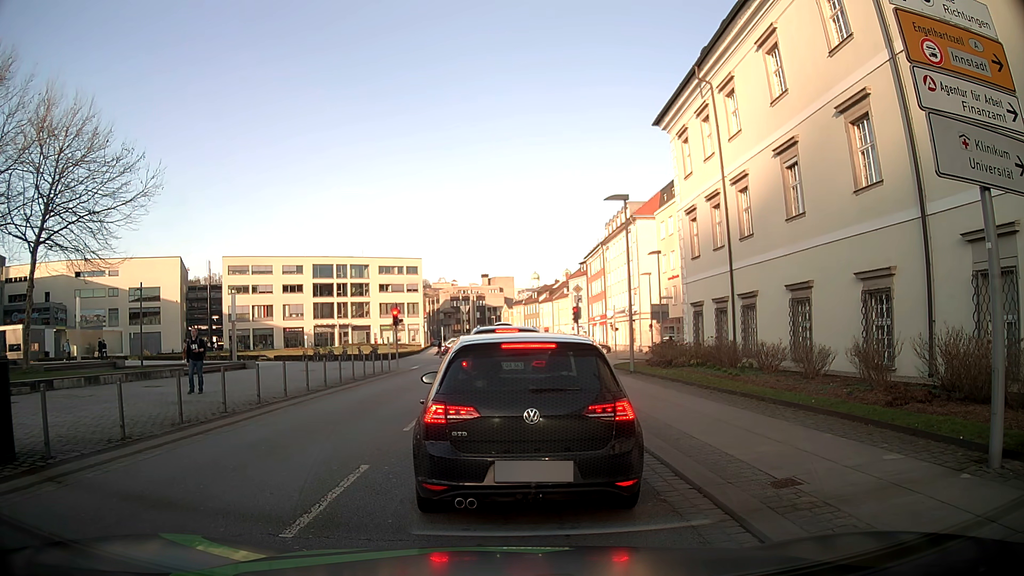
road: tertiary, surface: asphalt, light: Day
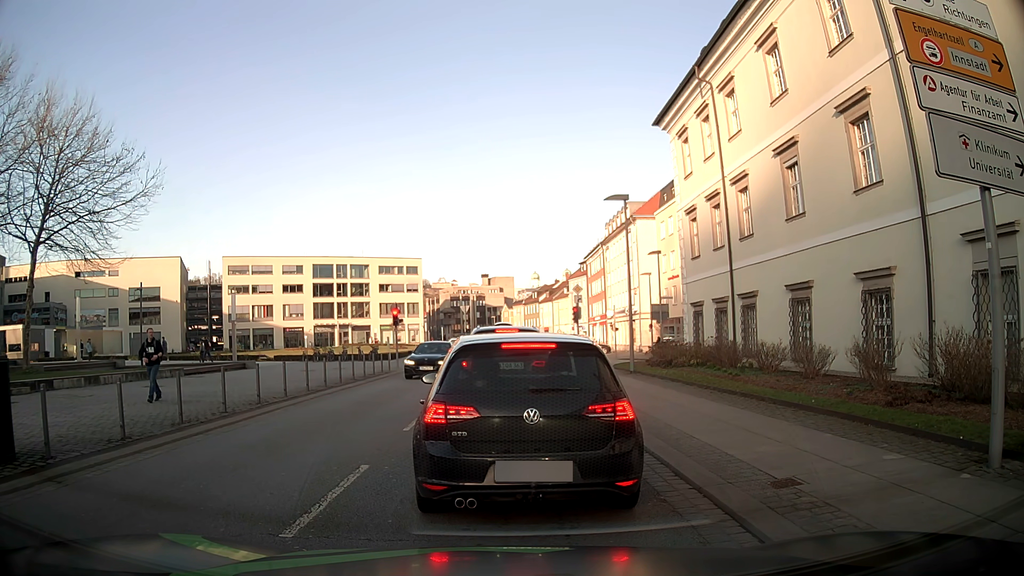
(0.0, 0.0) m; 0°
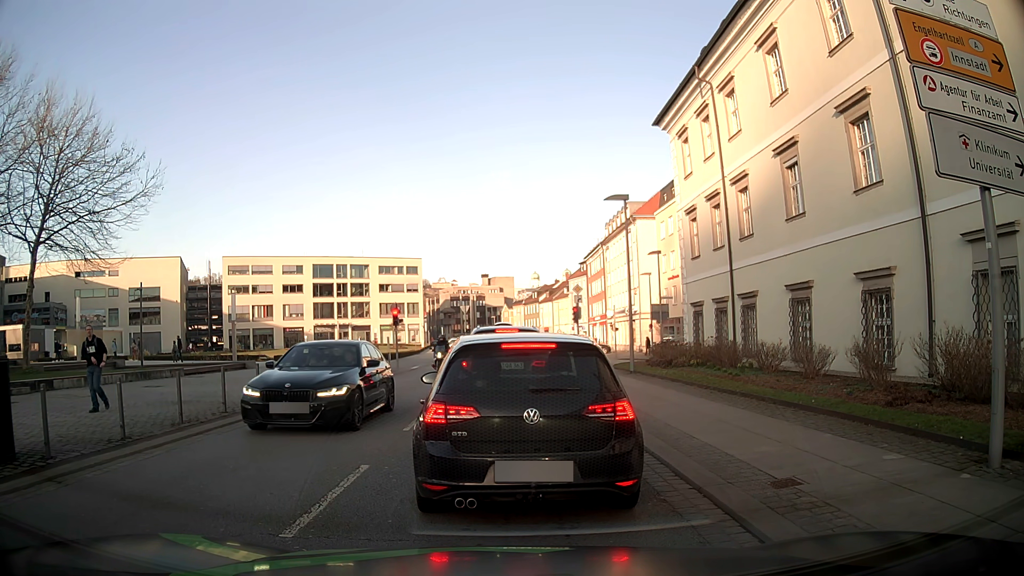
(0.0, 0.0) m; 0°
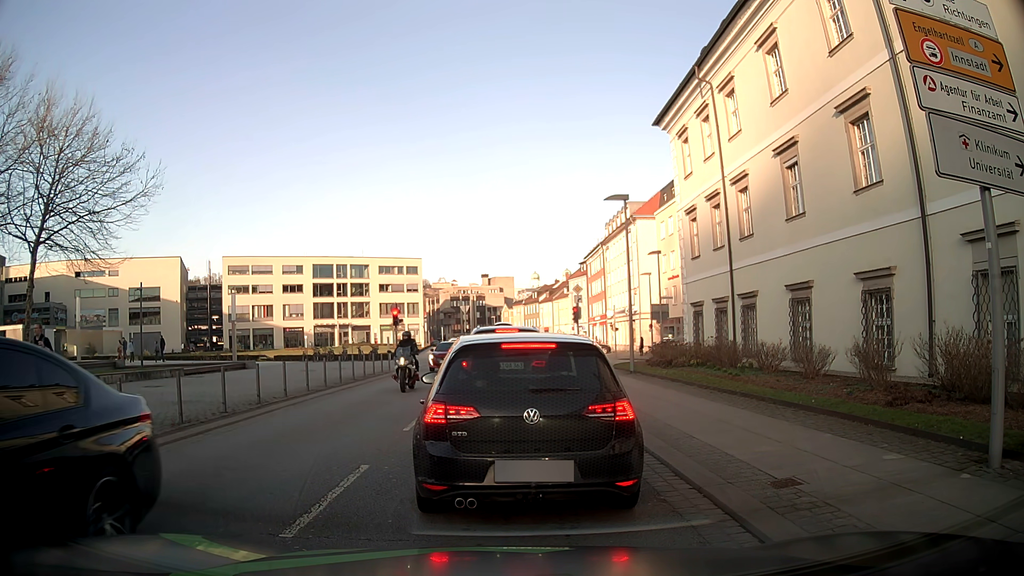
(0.0, 0.0) m; 0°
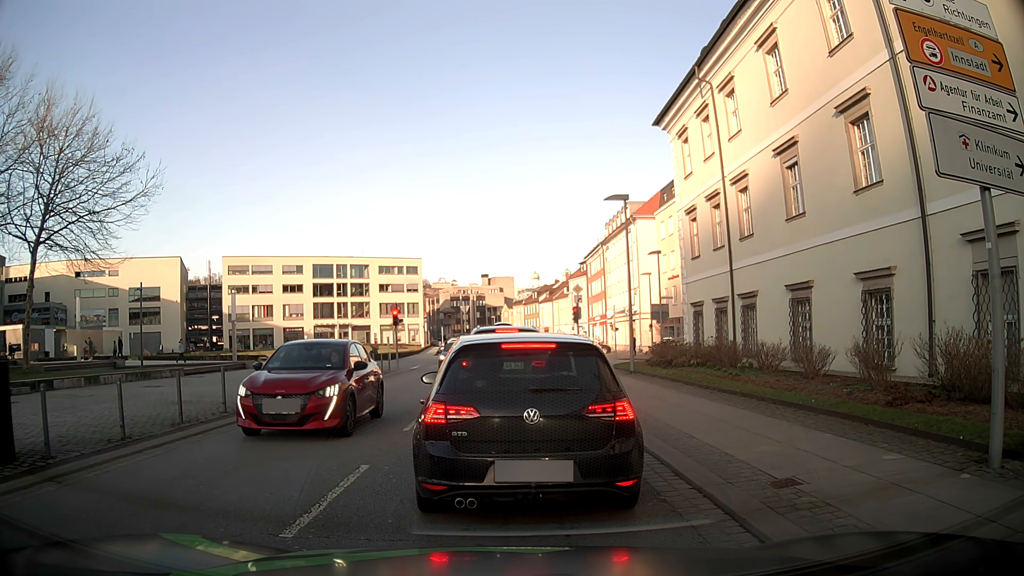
(0.0, 0.0) m; 0°
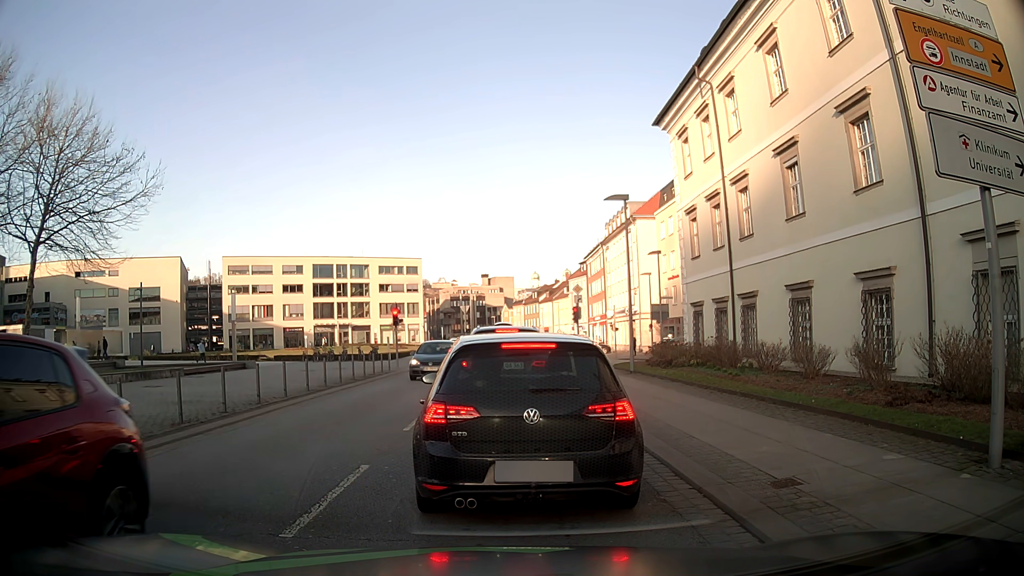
(0.0, 0.0) m; 0°
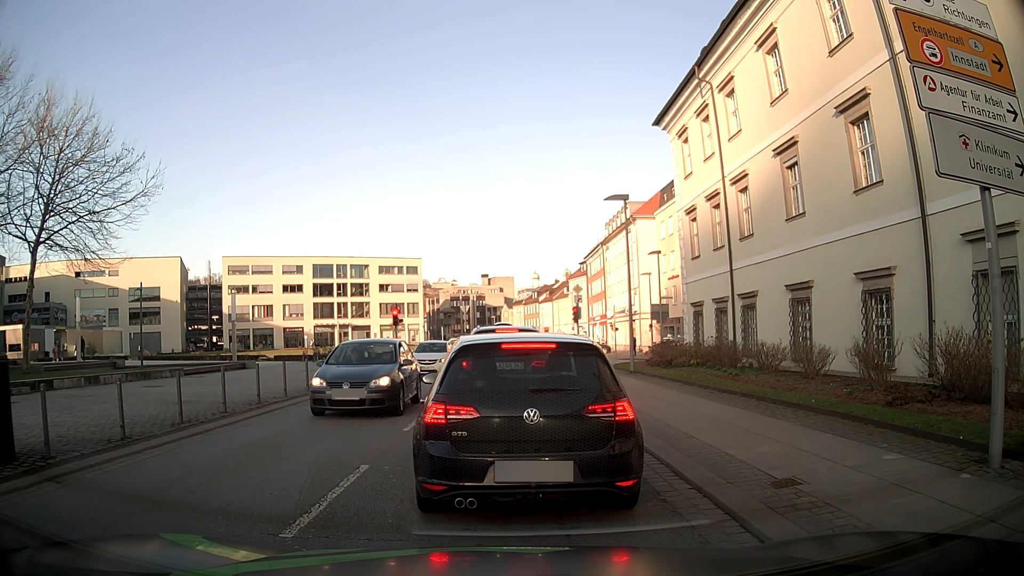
(0.0, 0.0) m; 0°
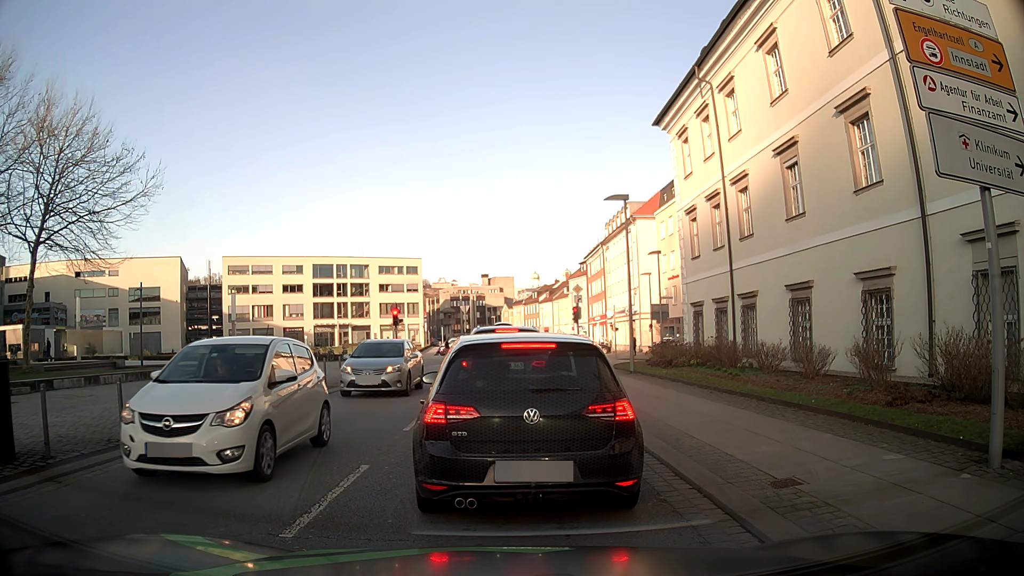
(0.0, 0.0) m; 0°
